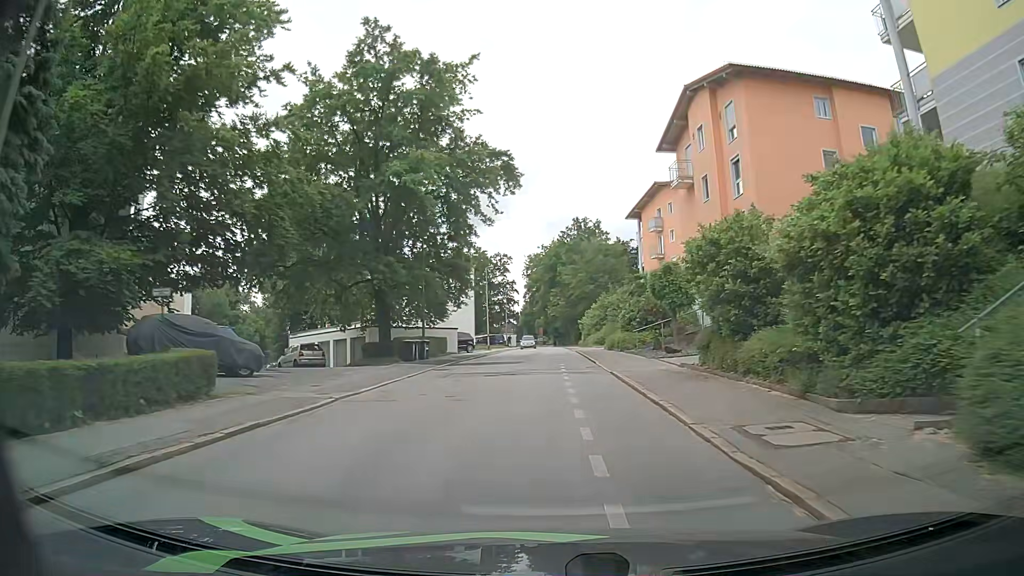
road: residential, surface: asphalt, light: Day
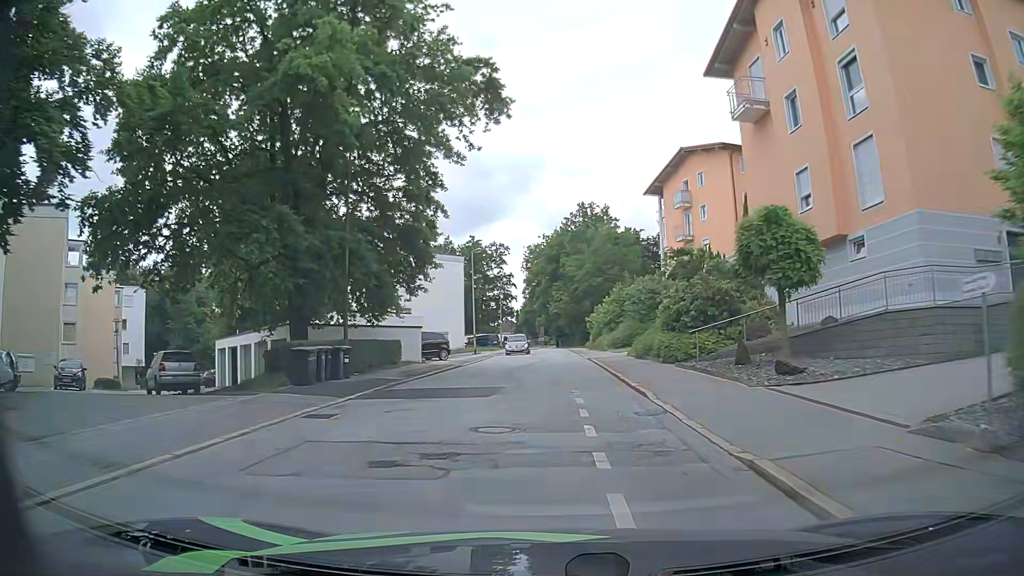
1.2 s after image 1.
(0.0, +13.6) m; +1°
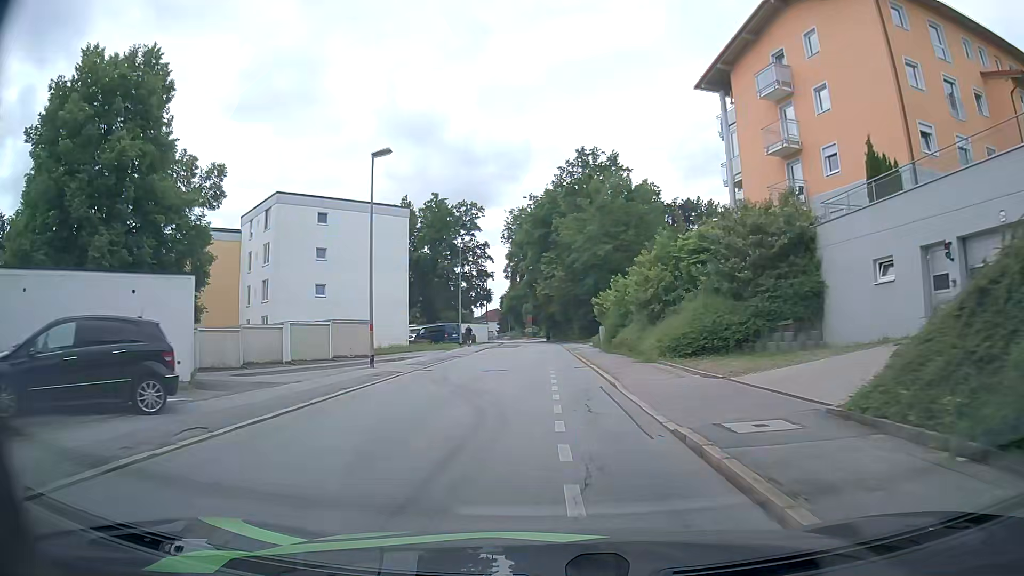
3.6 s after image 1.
(0.0, +27.7) m; 0°
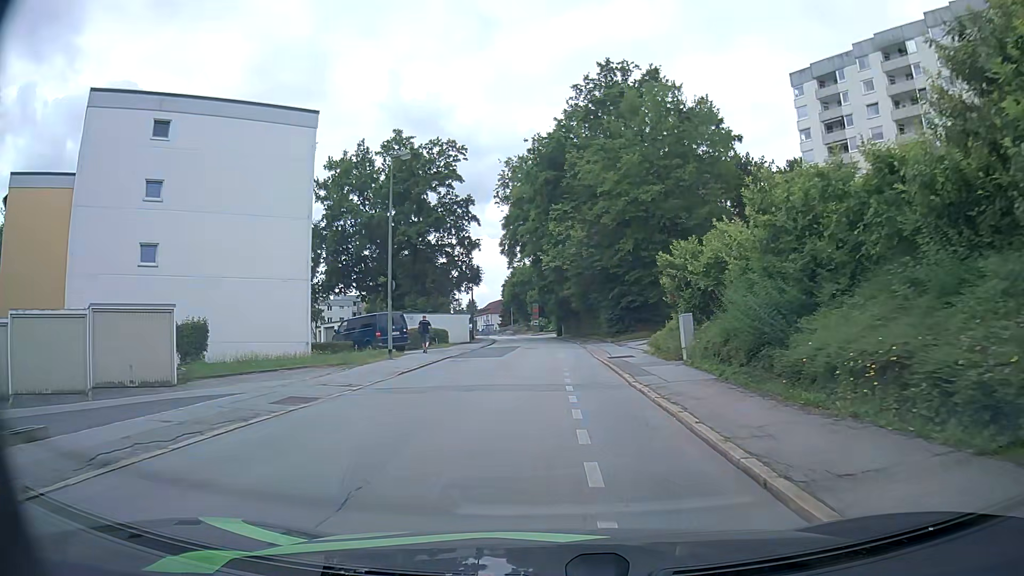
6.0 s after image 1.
(-0.2, +24.9) m; -1°
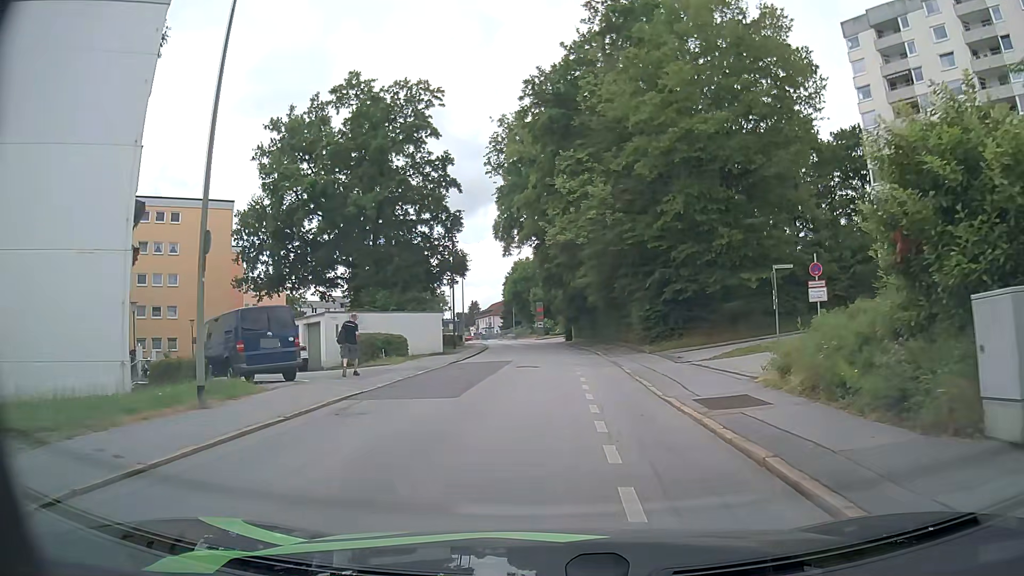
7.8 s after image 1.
(0.0, +14.7) m; 0°
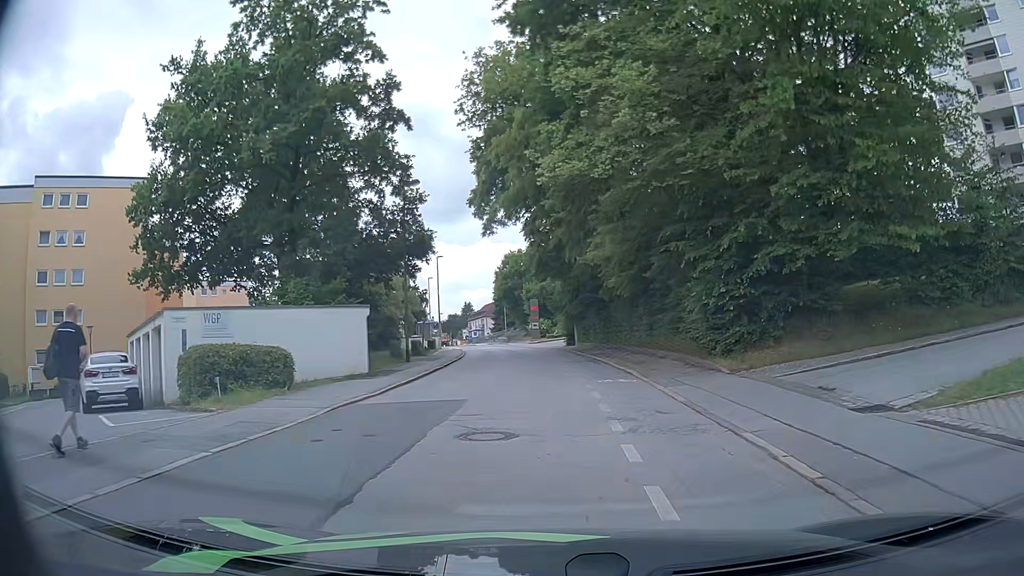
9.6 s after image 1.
(+0.1, +14.0) m; +1°
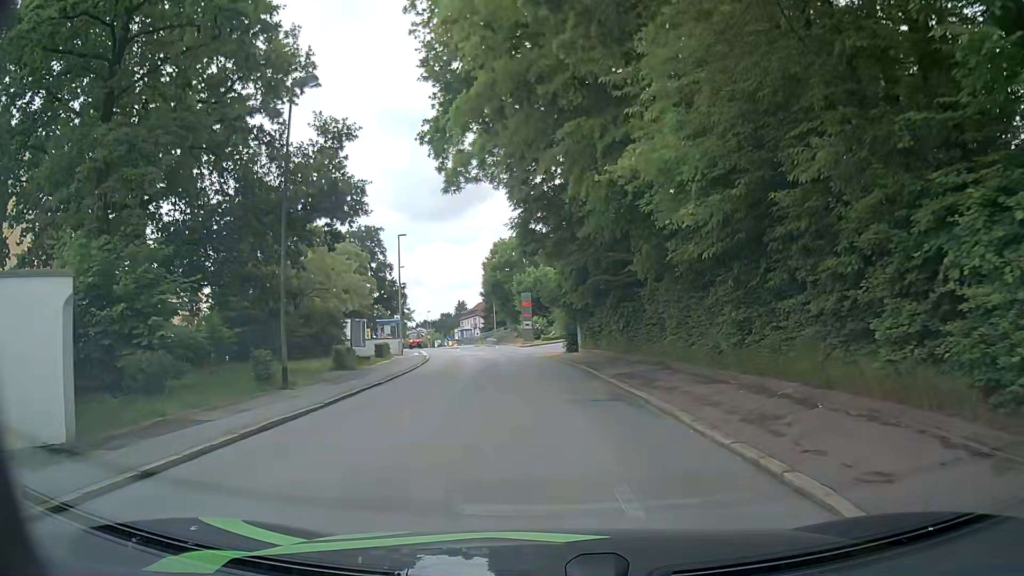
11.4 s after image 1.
(+0.2, +13.8) m; +1°
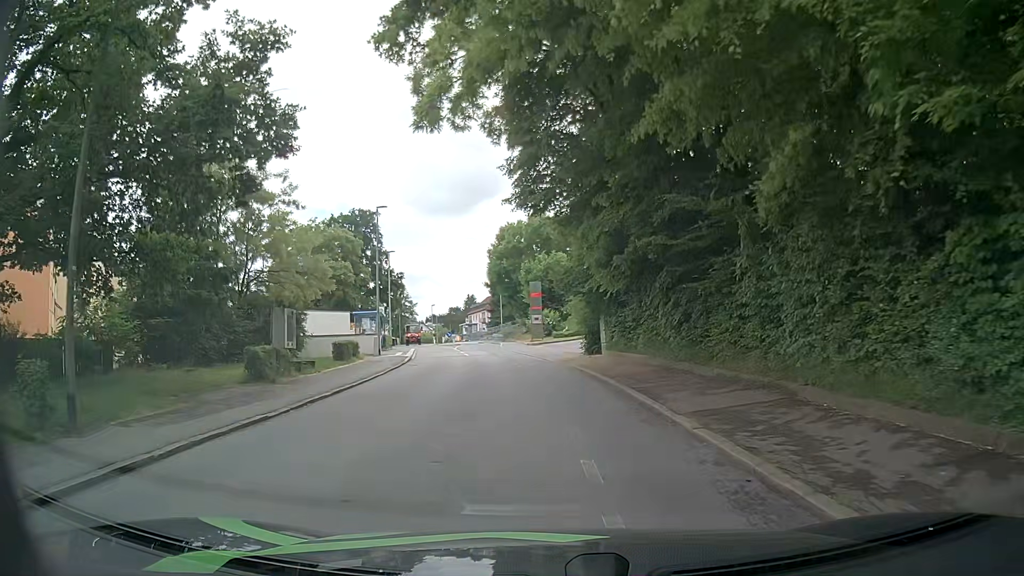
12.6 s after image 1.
(-0.2, +8.9) m; -2°
